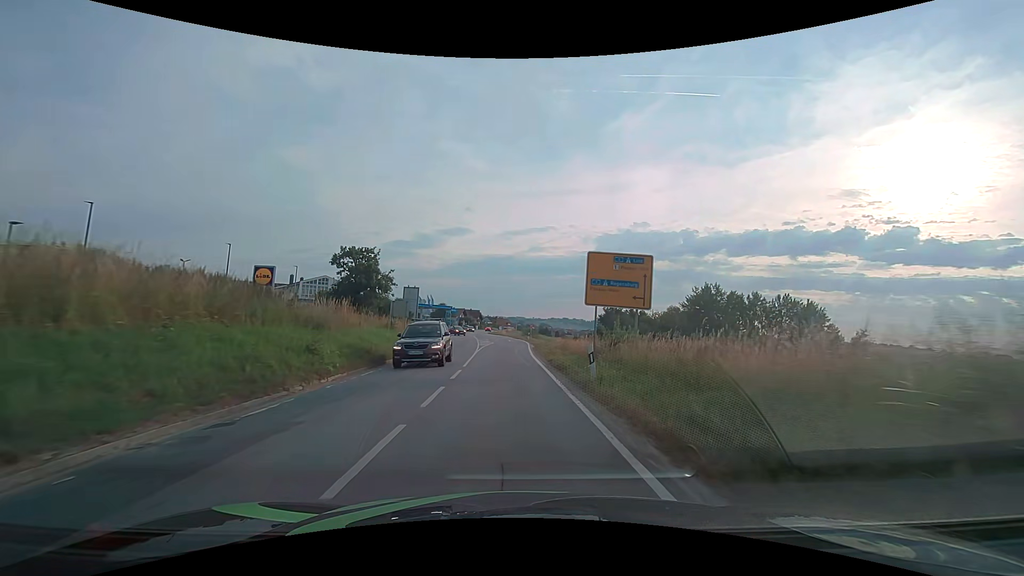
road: secondary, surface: asphalt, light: Day
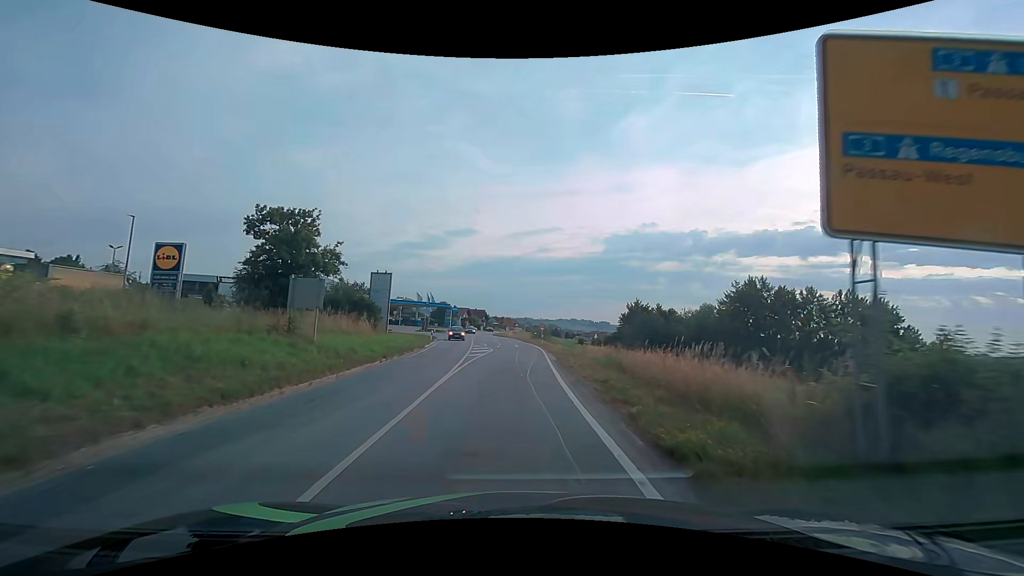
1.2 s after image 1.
(-0.2, +15.4) m; -1°
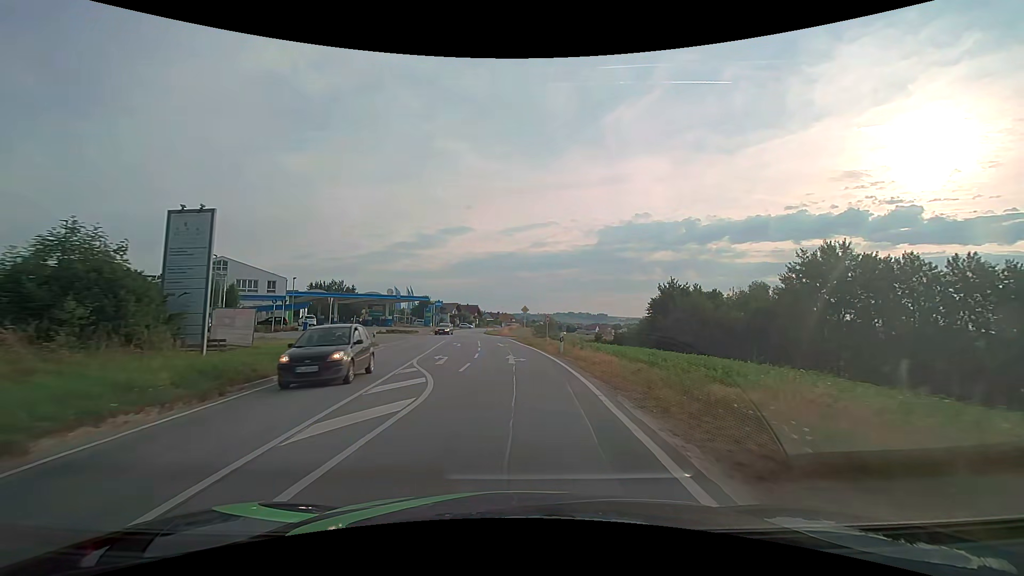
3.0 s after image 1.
(+0.2, +22.9) m; +1°
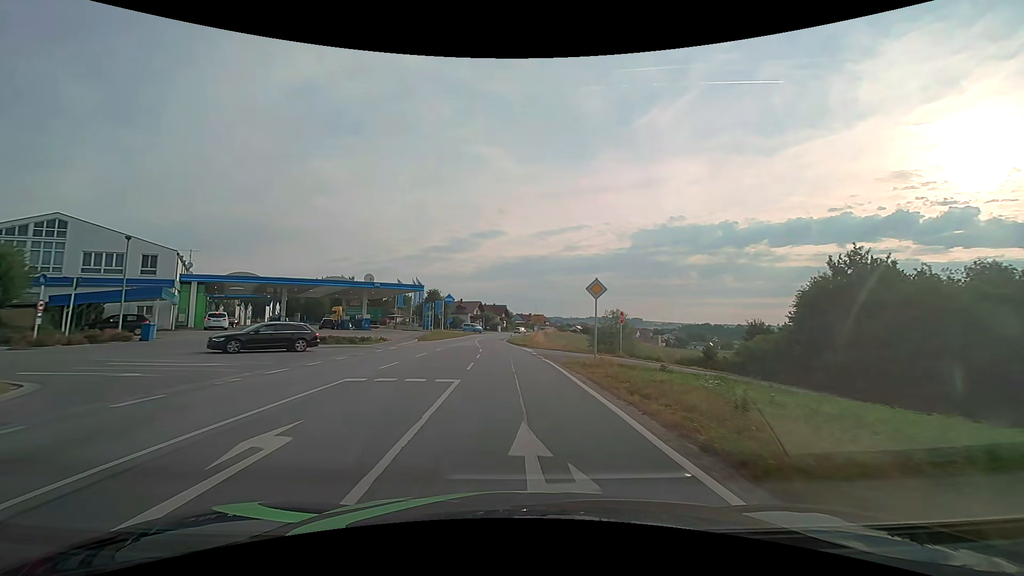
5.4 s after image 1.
(-1.3, +30.5) m; -4°
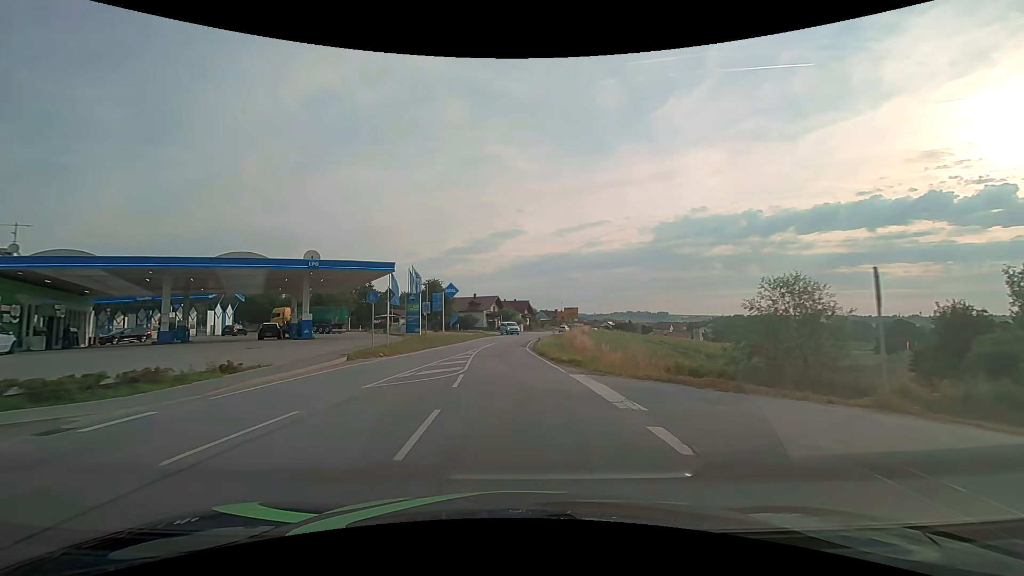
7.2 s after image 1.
(-0.5, +22.9) m; -2°
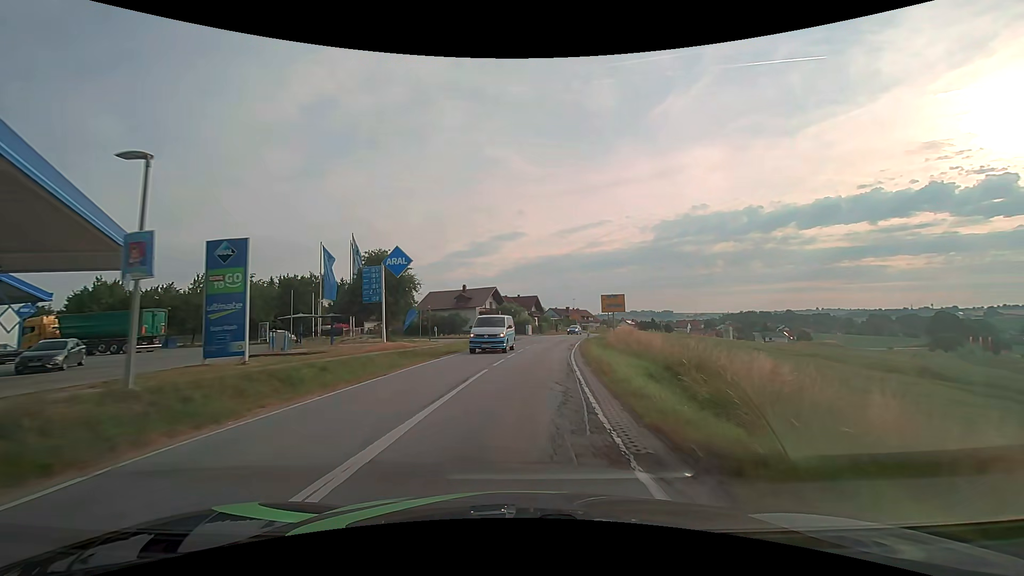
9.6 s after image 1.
(-0.8, +30.6) m; -1°
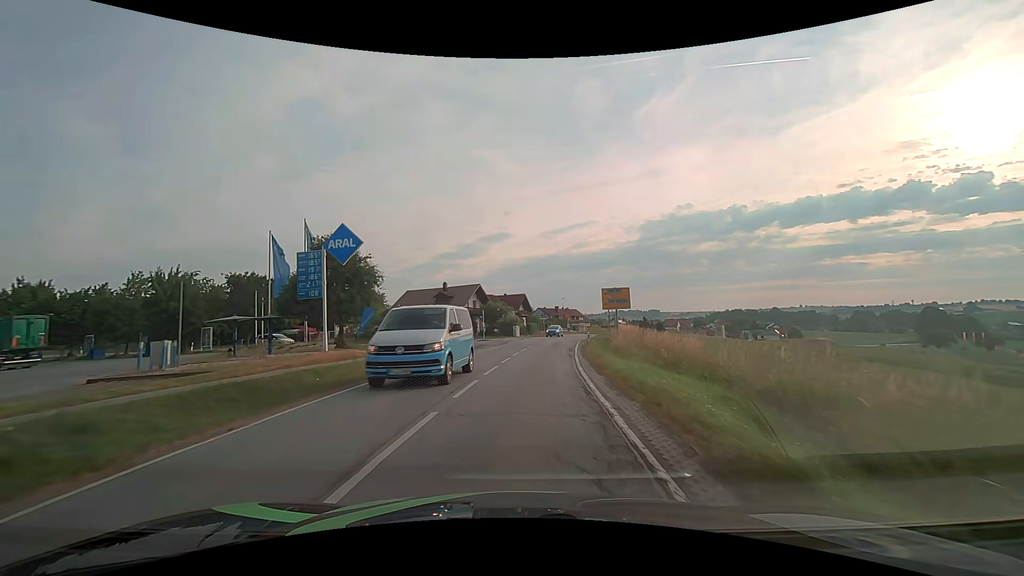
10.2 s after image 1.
(+0.1, +7.6) m; +1°
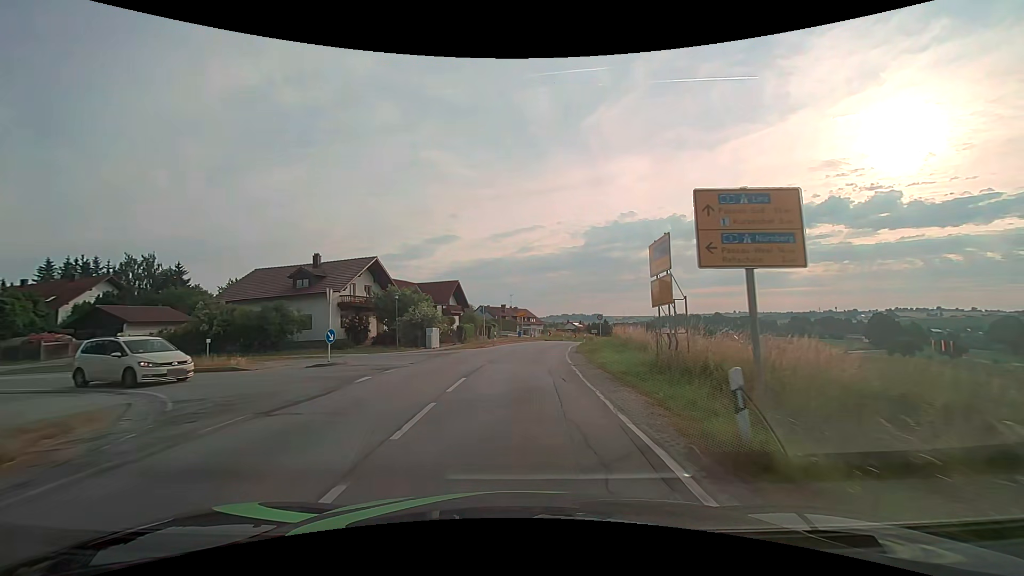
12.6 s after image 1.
(+1.7, +30.4) m; +7°
(0, +10) (0, +20) (+1, +30) (+3, +40) (+5, +50) (+7, +59) (+10, +69) (+13, +78) (+17, +88) (+21, +97) m
